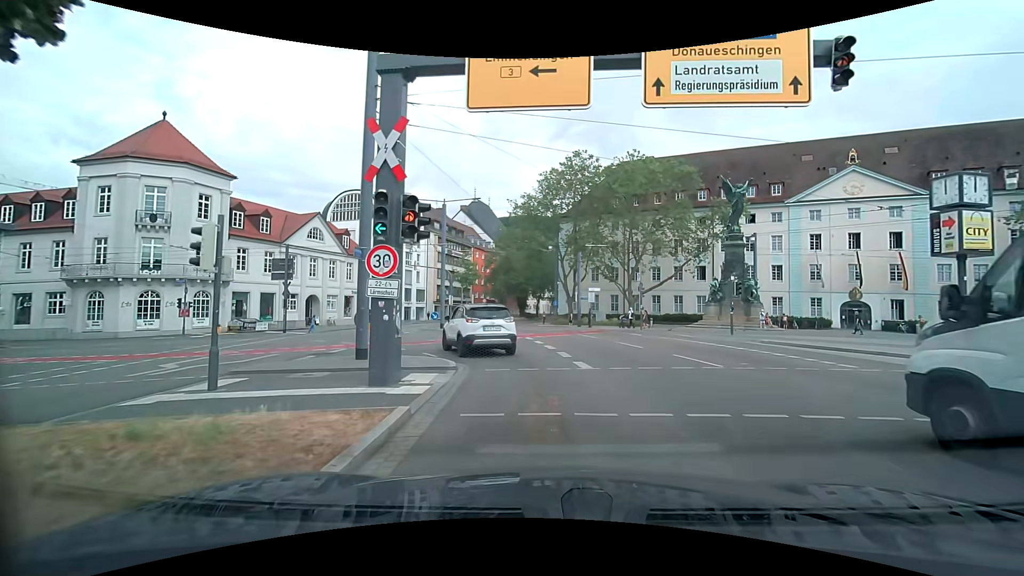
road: primary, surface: asphalt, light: Day
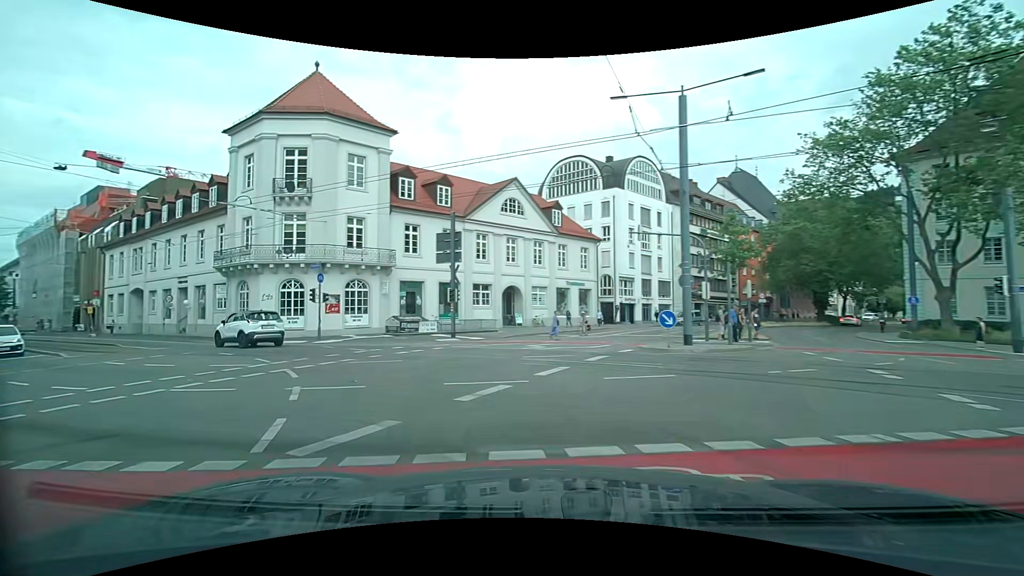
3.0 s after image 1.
(-2.1, +19.2) m; -25°
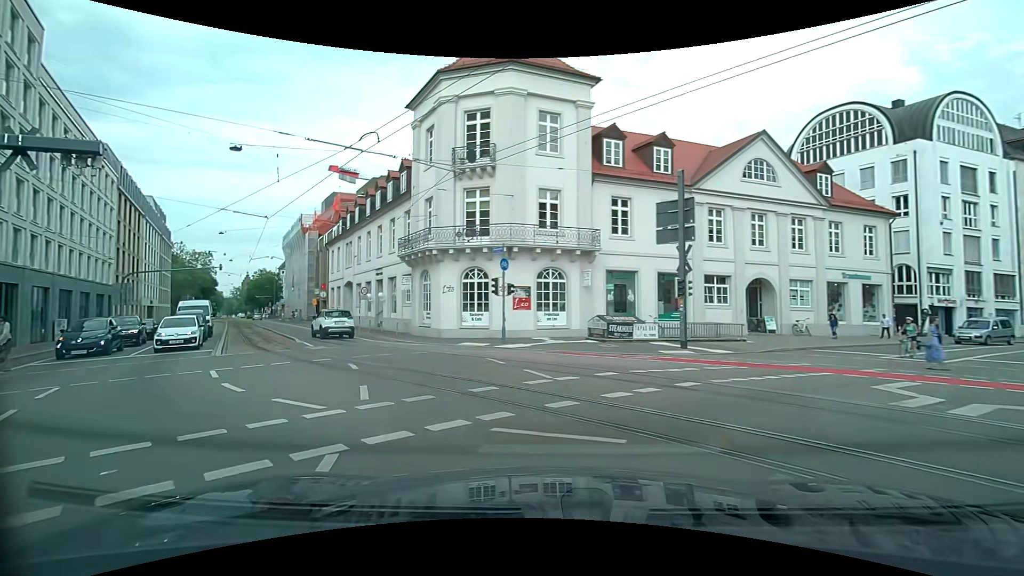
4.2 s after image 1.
(-1.9, +8.4) m; -24°
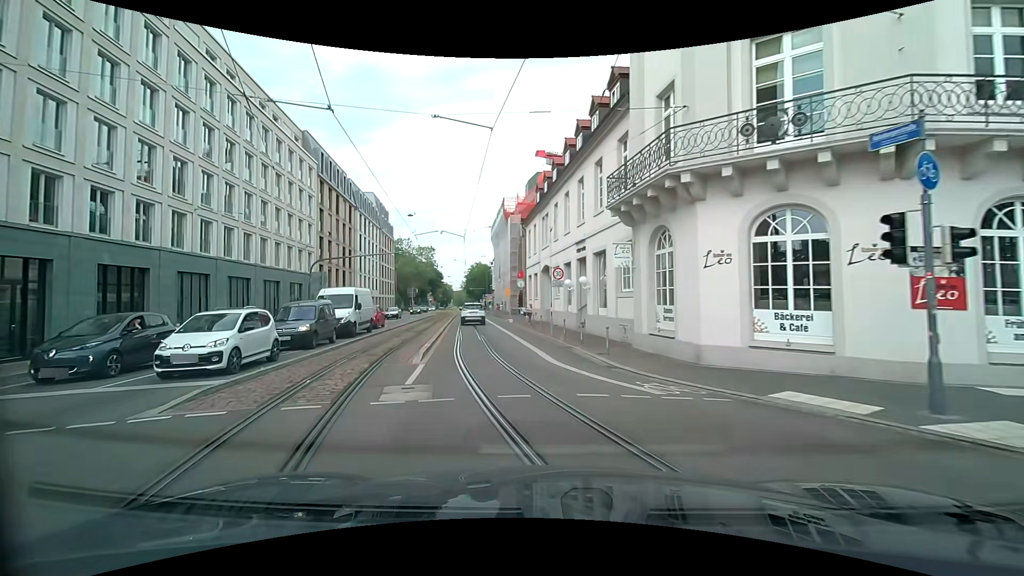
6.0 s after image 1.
(-3.1, +13.5) m; -24°
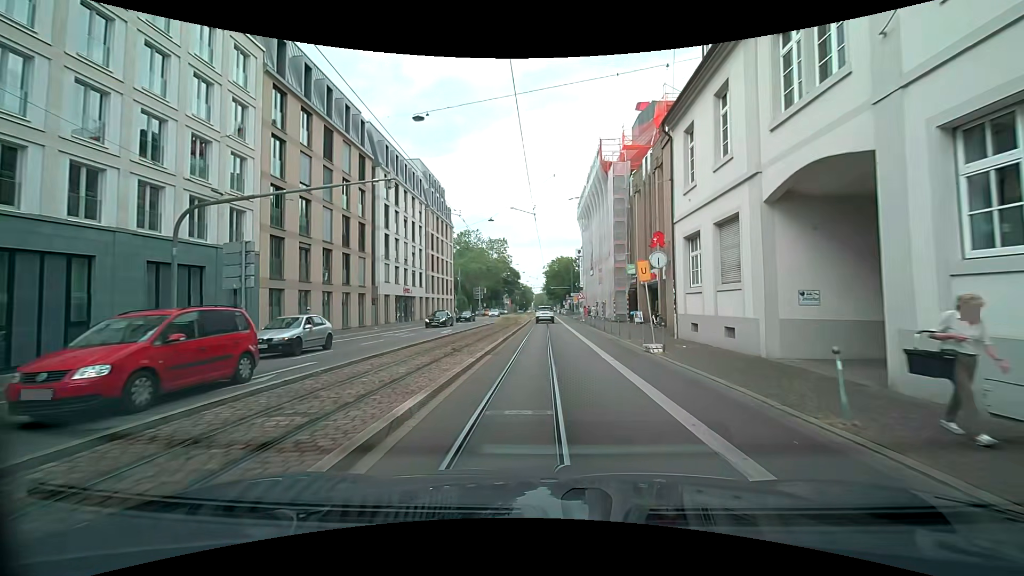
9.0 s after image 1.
(-3.9, +26.1) m; -10°
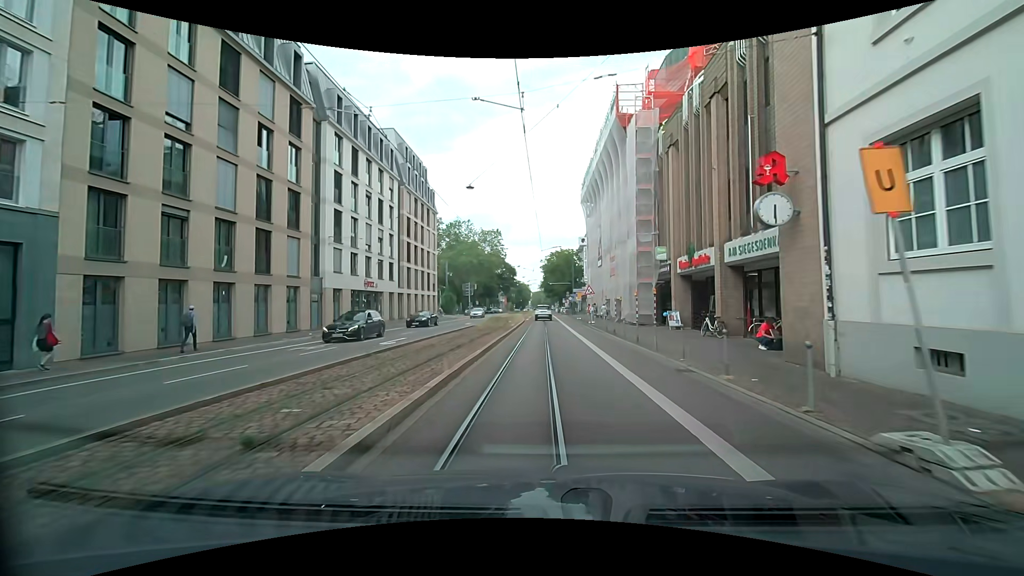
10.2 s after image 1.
(0.0, +11.4) m; 0°
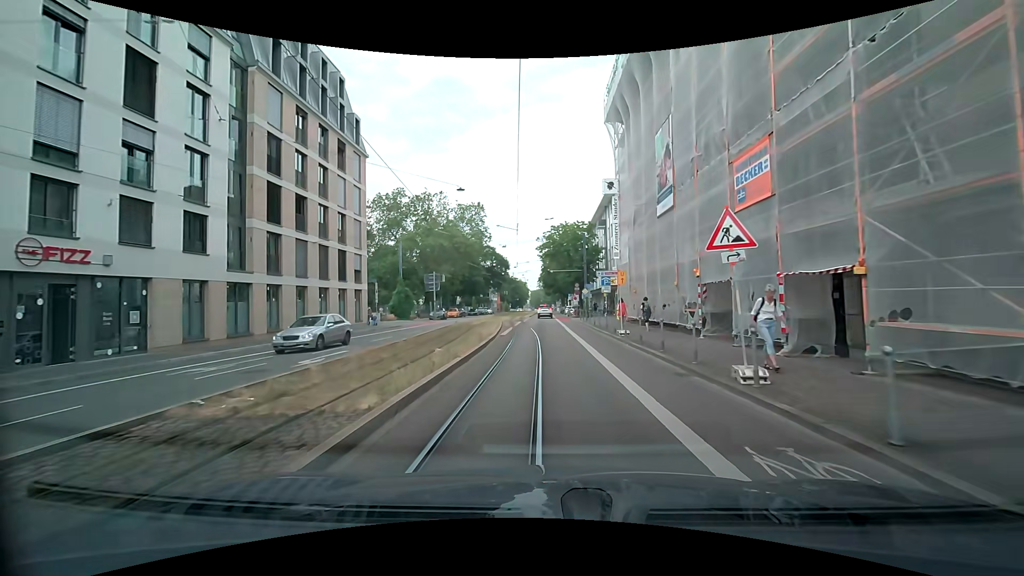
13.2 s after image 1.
(+0.3, +29.0) m; 0°
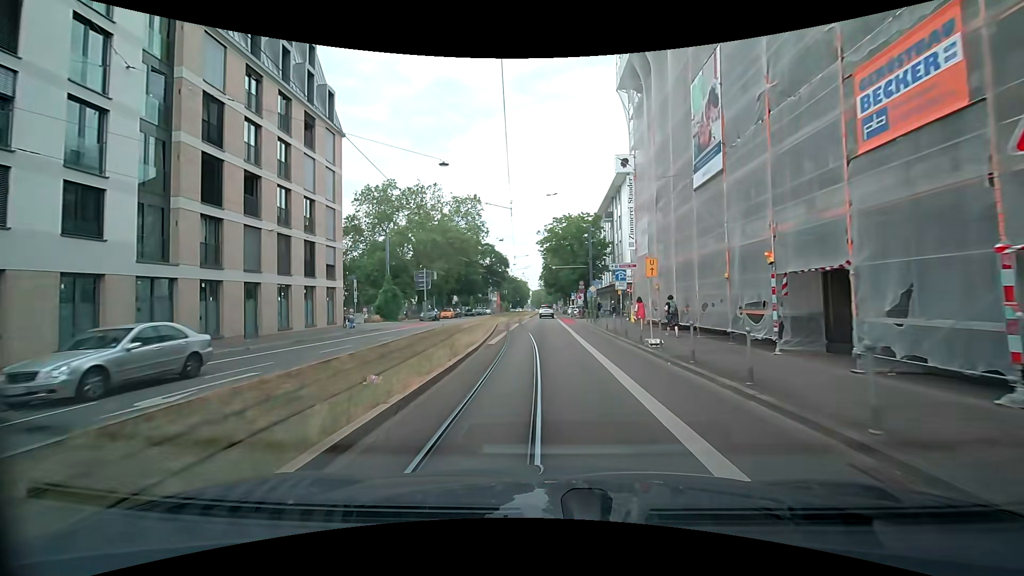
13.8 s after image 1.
(+0.1, +5.7) m; +1°
